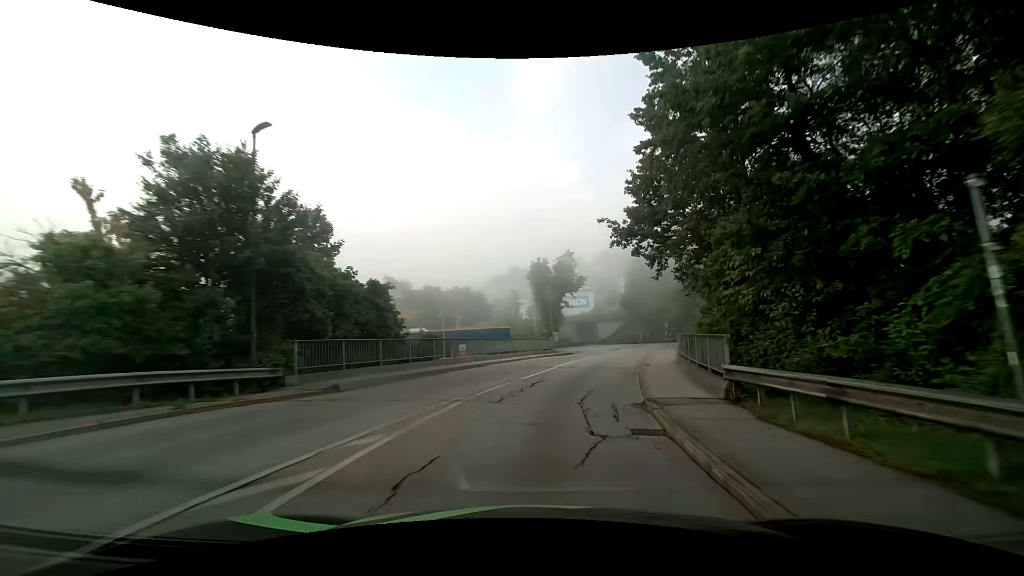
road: tertiary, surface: asphalt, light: Day
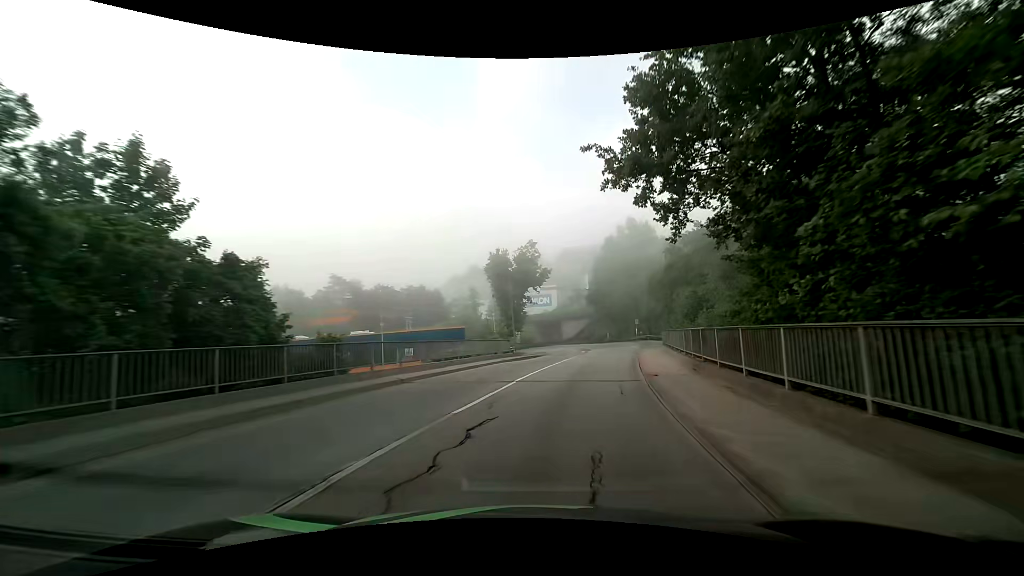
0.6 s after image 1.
(+0.3, +7.6) m; +4°
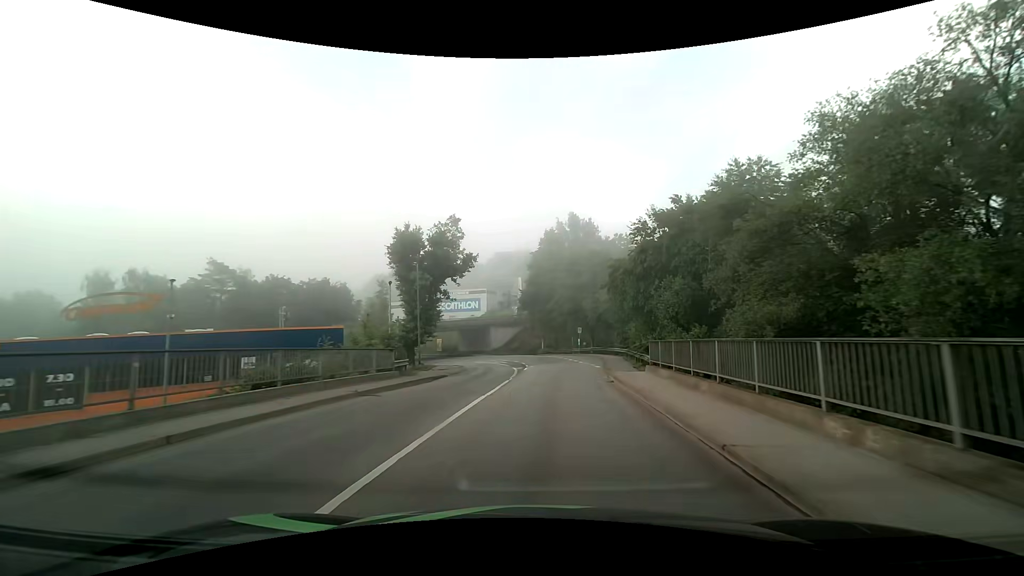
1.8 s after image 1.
(+0.9, +15.1) m; +8°
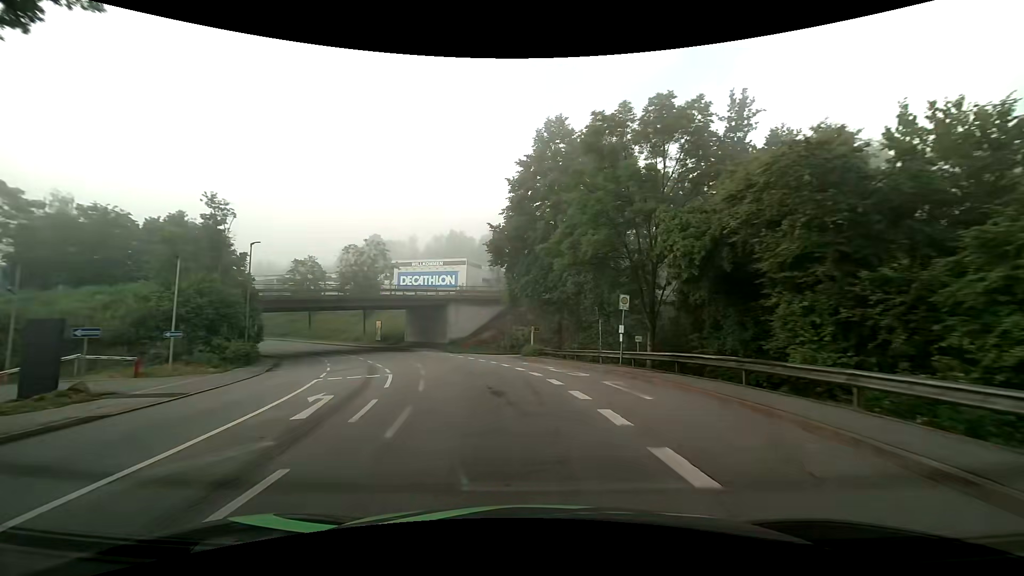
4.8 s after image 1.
(+2.0, +38.1) m; +1°
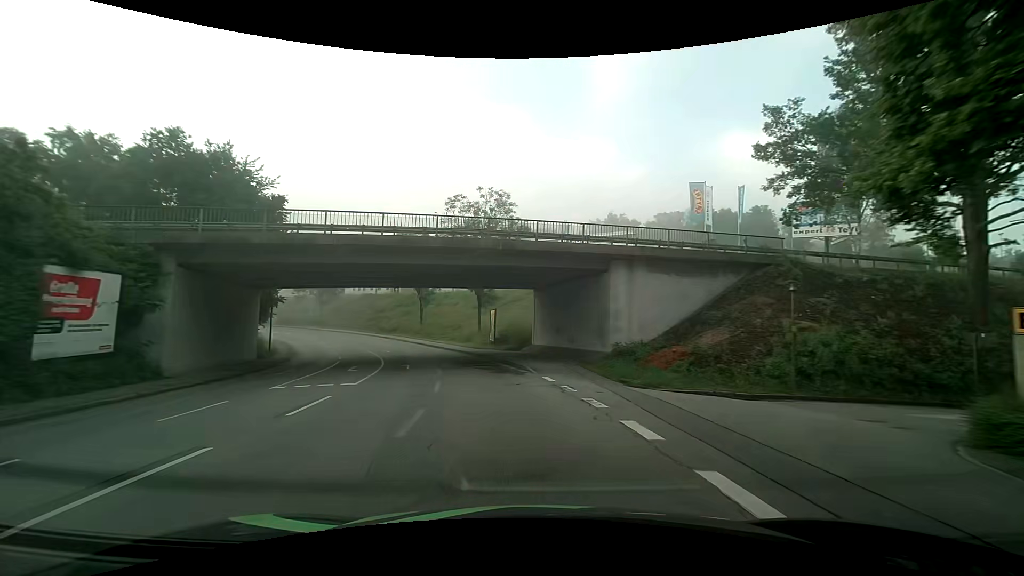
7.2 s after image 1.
(-4.7, +30.0) m; -18°
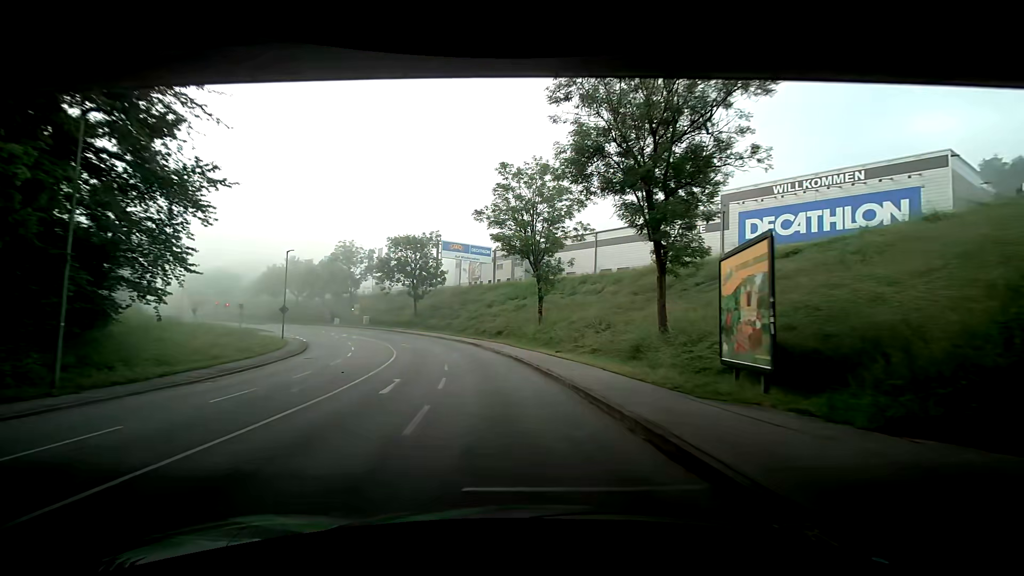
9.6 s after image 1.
(-3.9, +30.3) m; -13°
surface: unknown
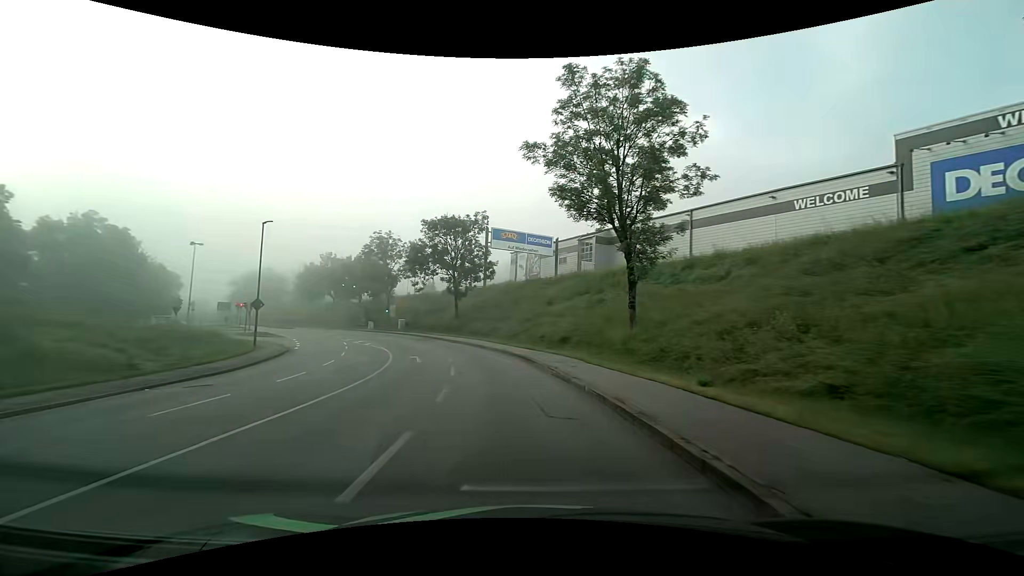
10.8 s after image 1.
(-1.2, +15.2) m; -10°
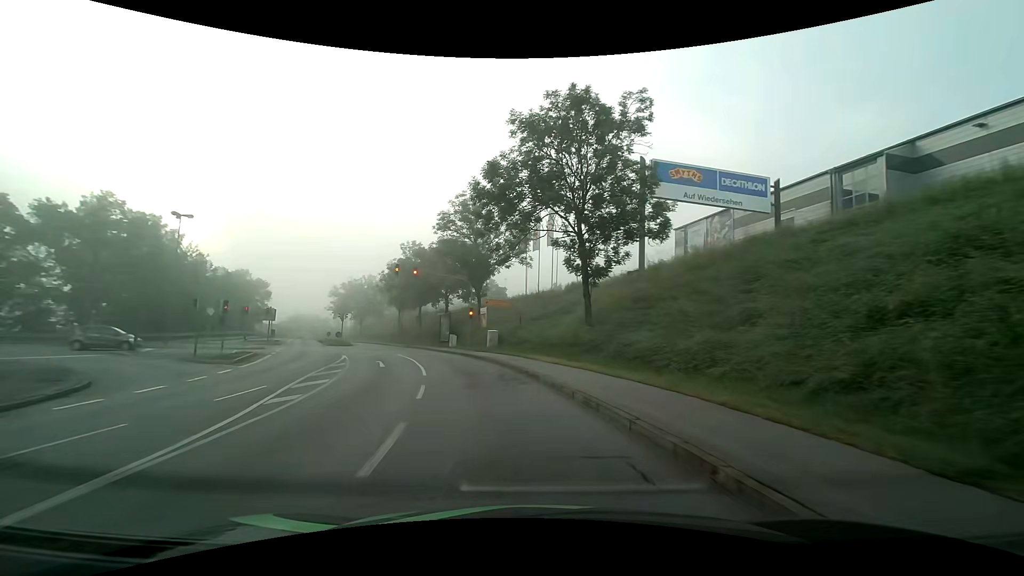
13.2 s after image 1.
(-3.5, +29.3) m; -15°
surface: asphalt
(-1, +10) (-3, +20) (-6, +29) (-10, +38) (-14, +47) (-19, +56) (-24, +65) (-28, +74) (-33, +82) (-38, +91) m
